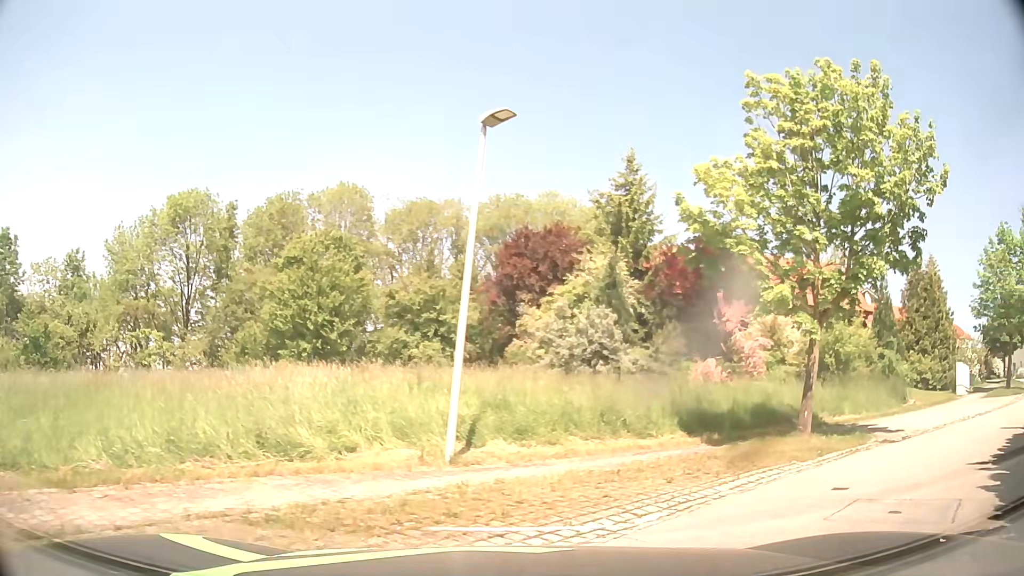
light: Day
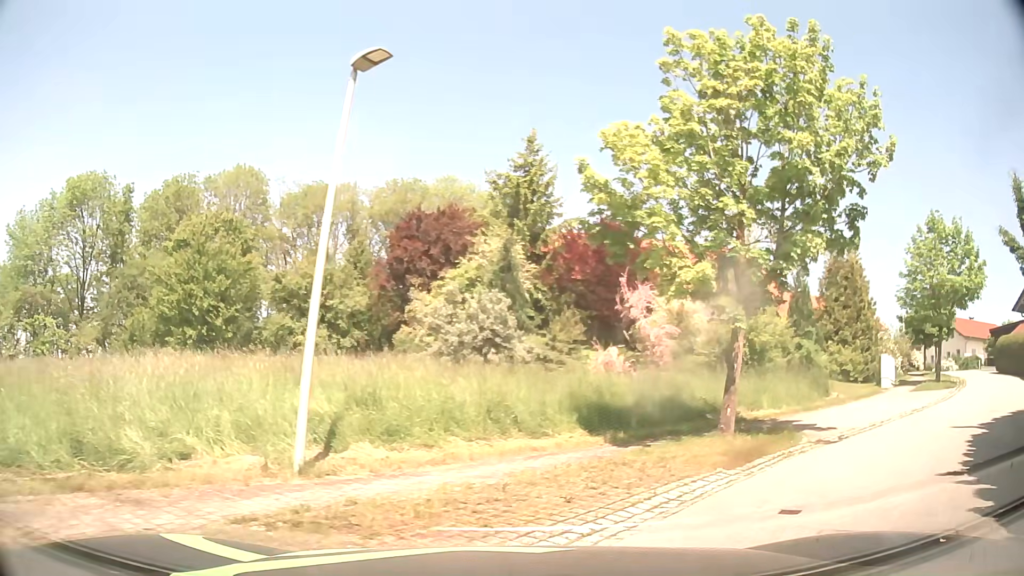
(0.0, +1.8) m; +6°
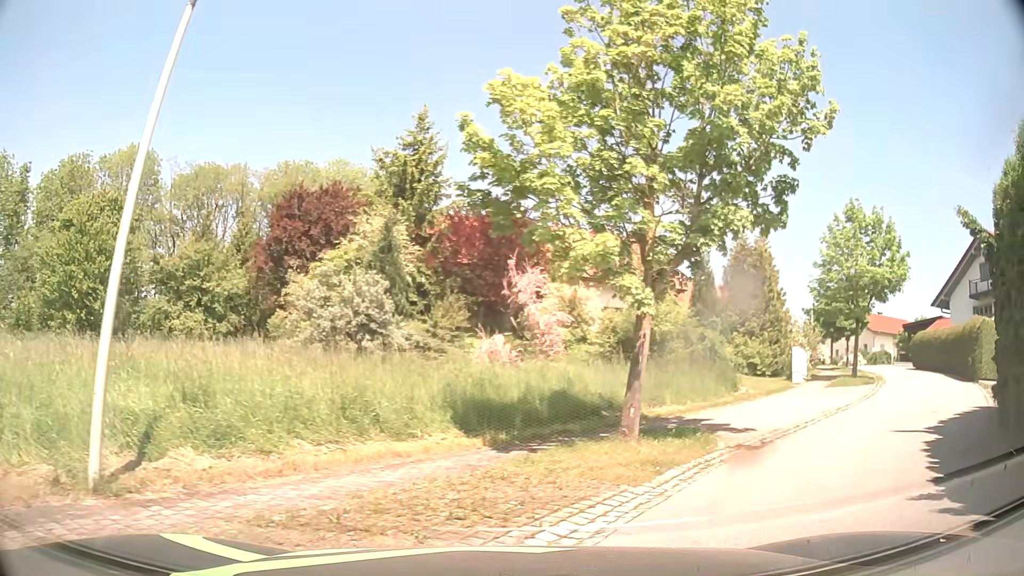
(+0.2, +1.9) m; +11°
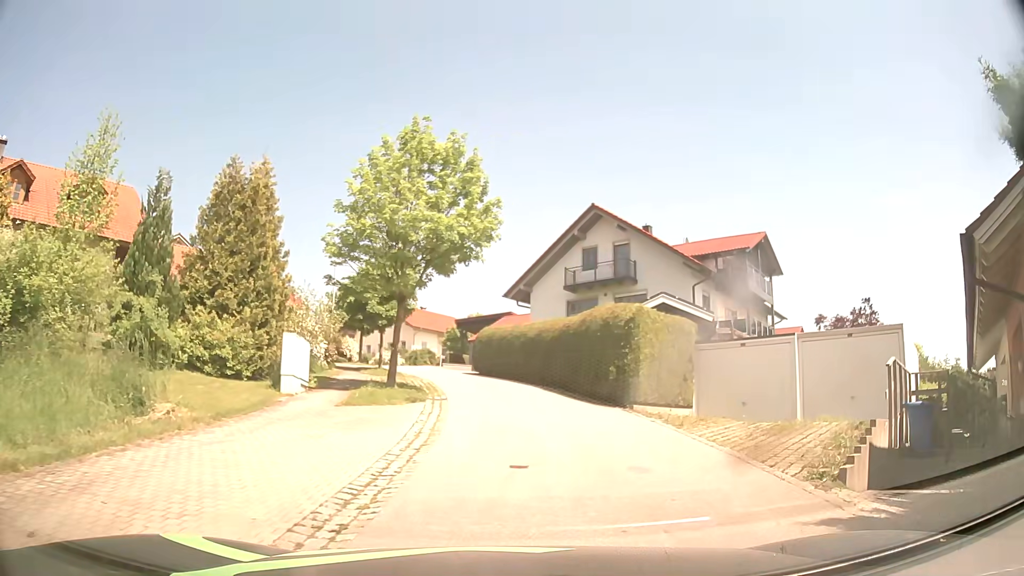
(+4.4, +10.4) m; +40°
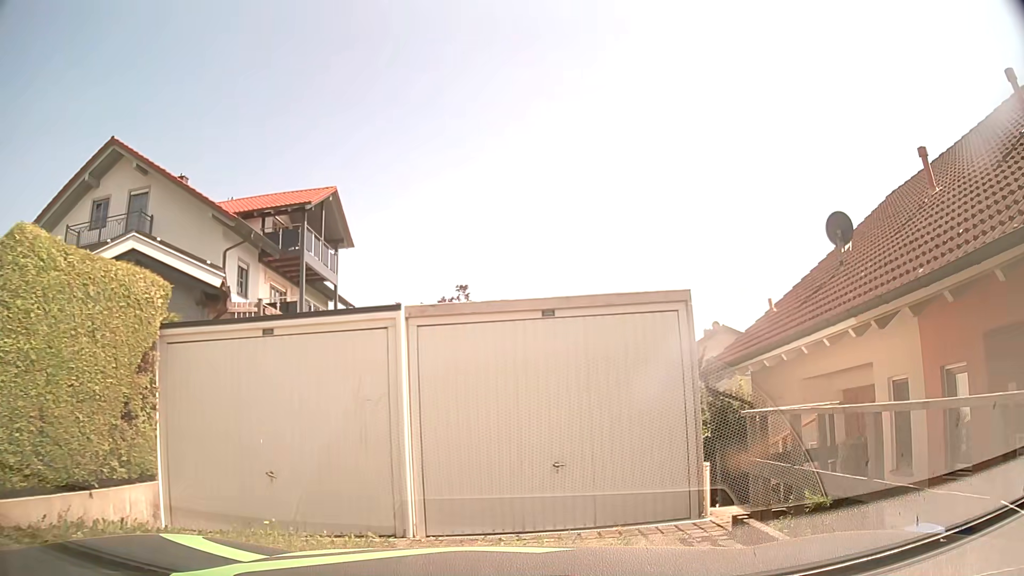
(+2.8, +10.1) m; +35°
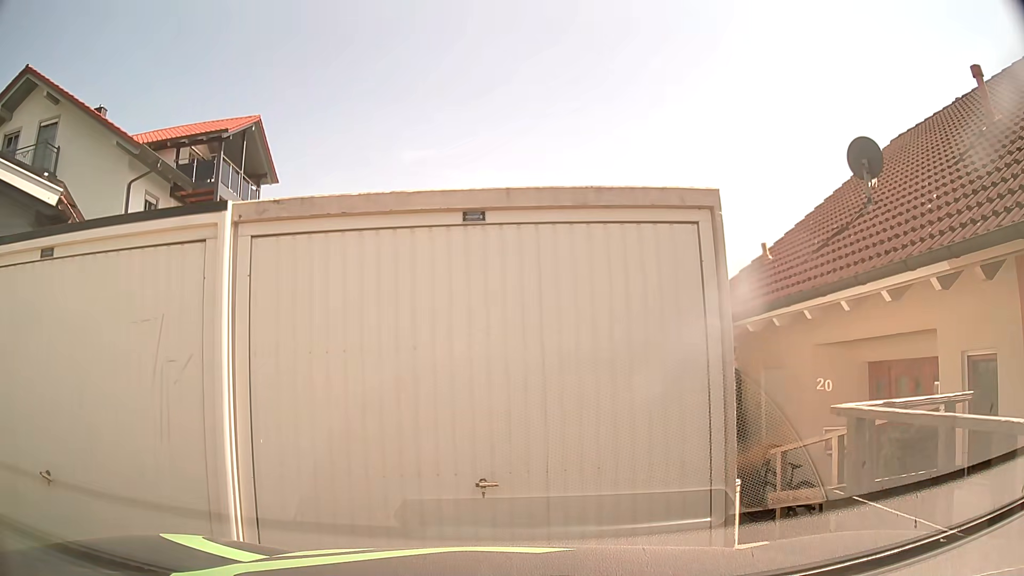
(+0.2, +2.7) m; +5°
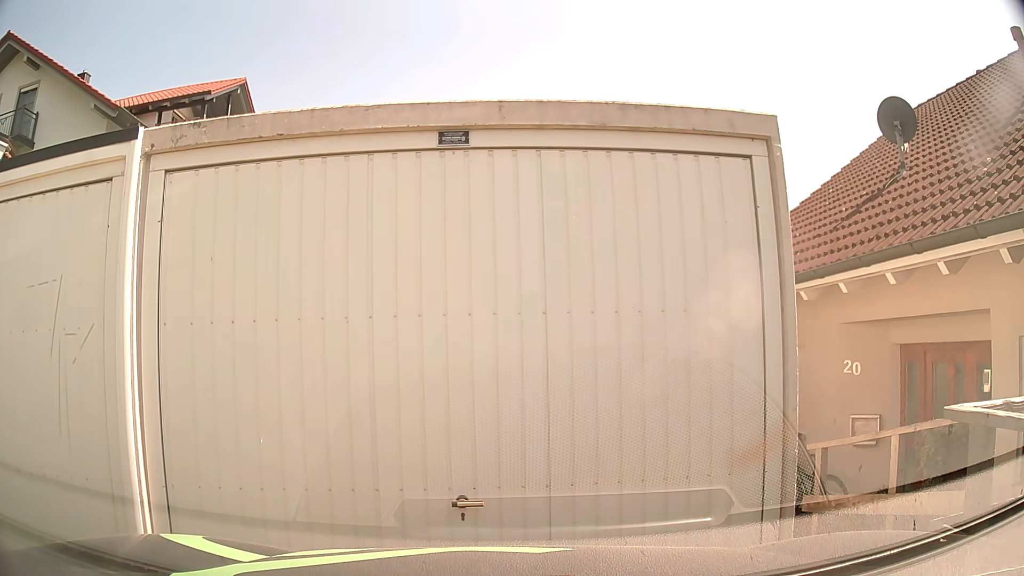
(0.0, +0.9) m; +1°
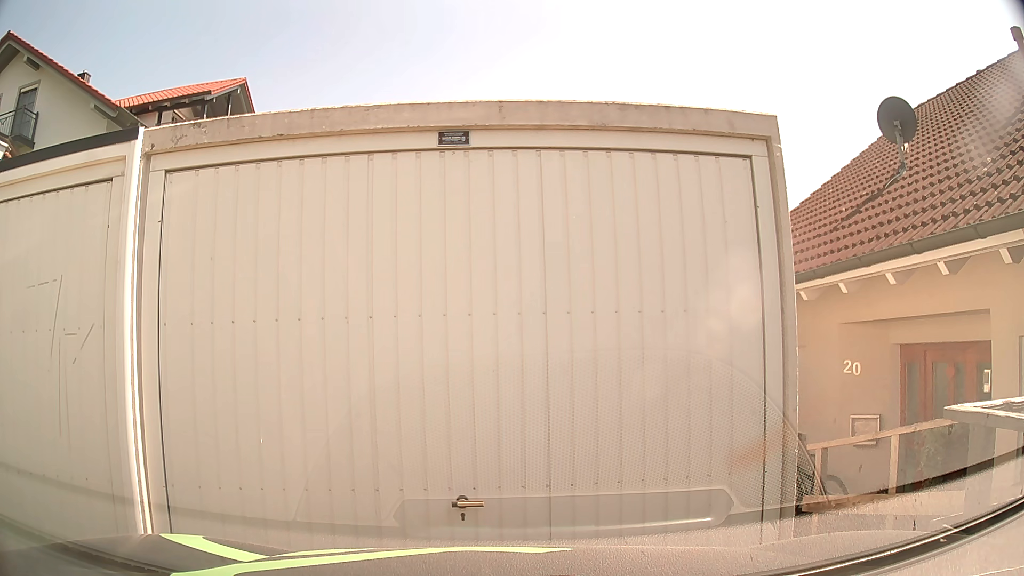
(0.0, 0.0) m; 0°
